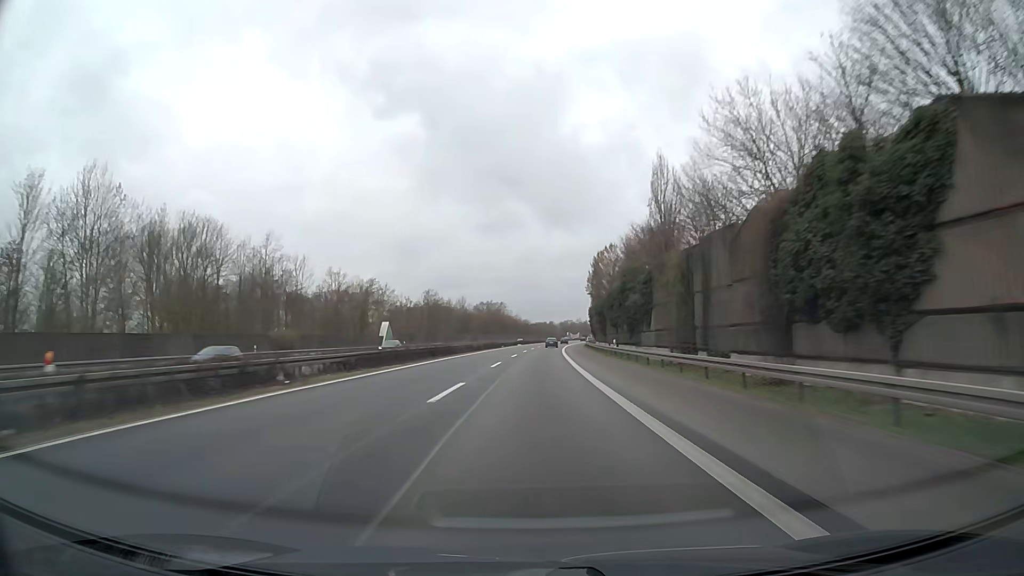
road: motorway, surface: asphalt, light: Day
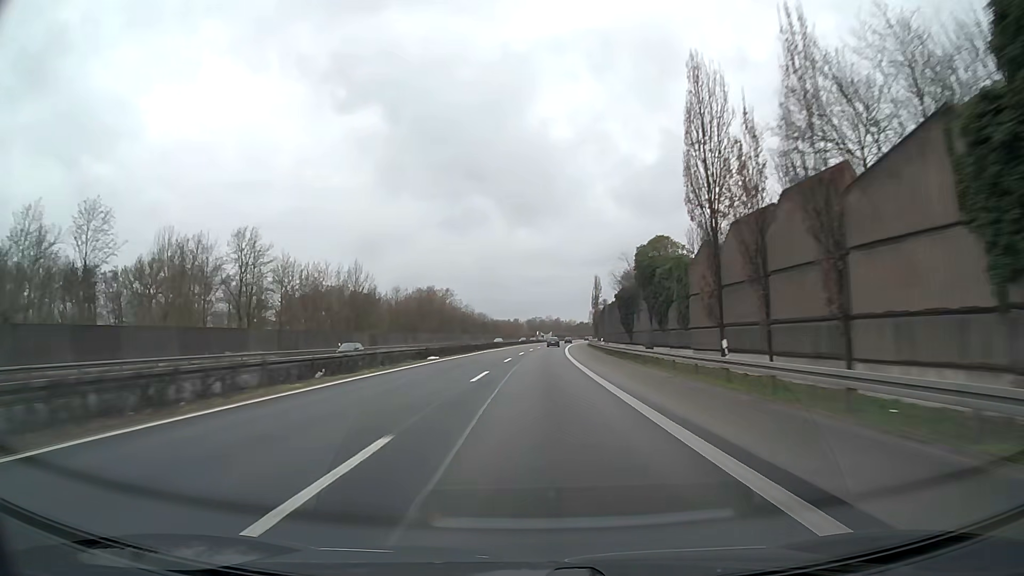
(+2.0, +82.5) m; +3°
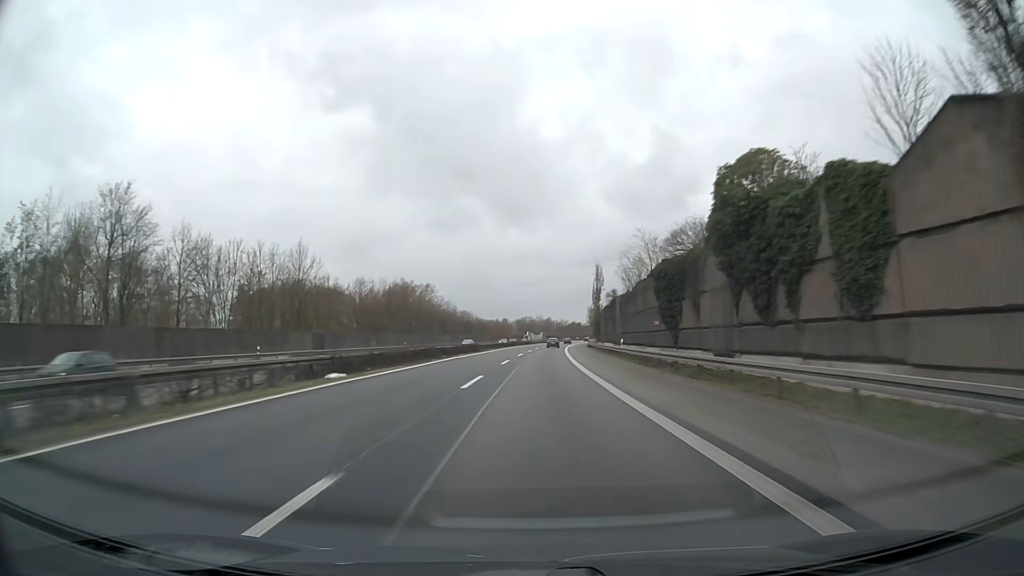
(+0.2, +20.6) m; +1°
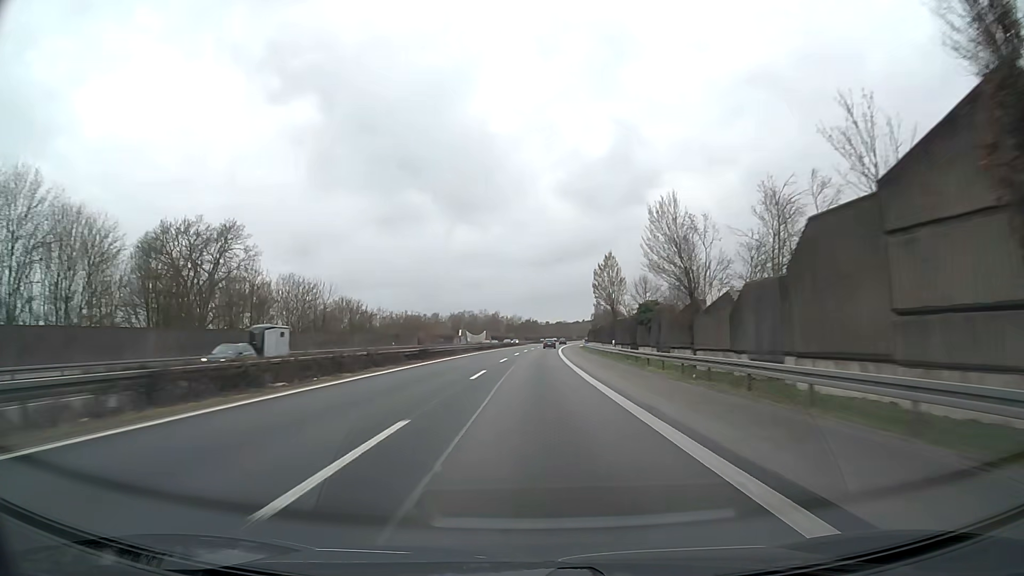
(+4.0, +103.0) m; +4°
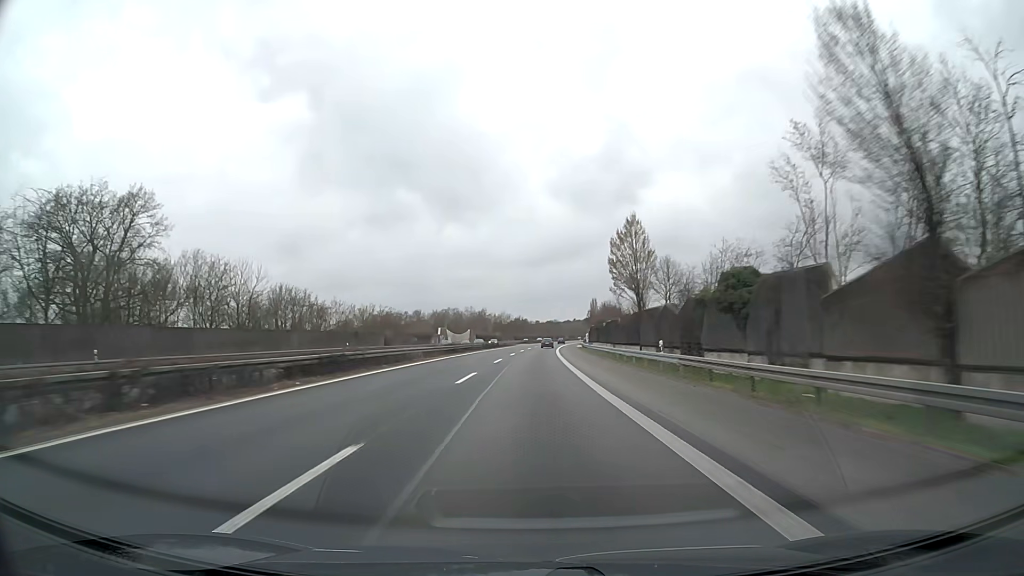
(+0.1, +20.6) m; +1°
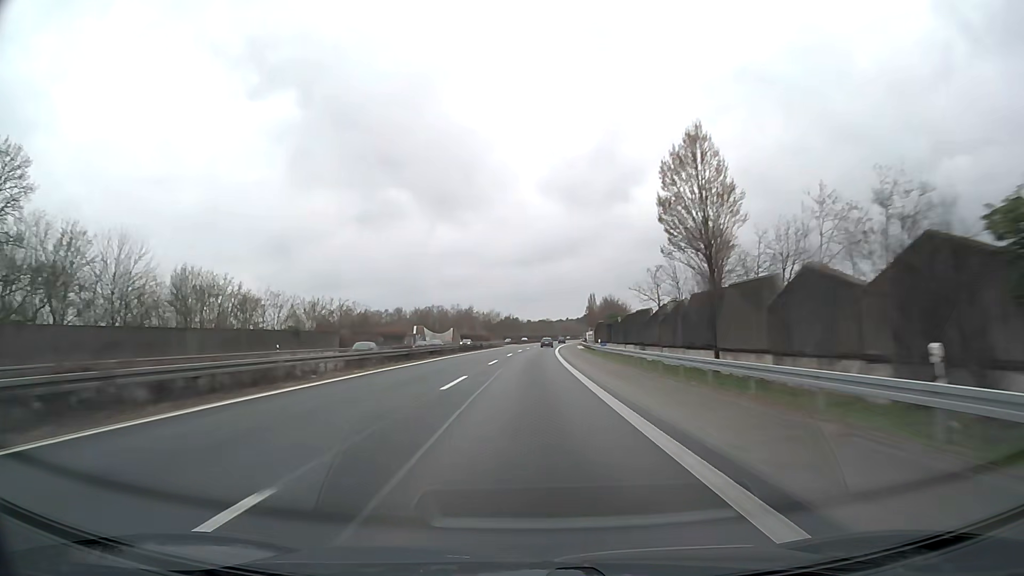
(+0.2, +20.6) m; +1°
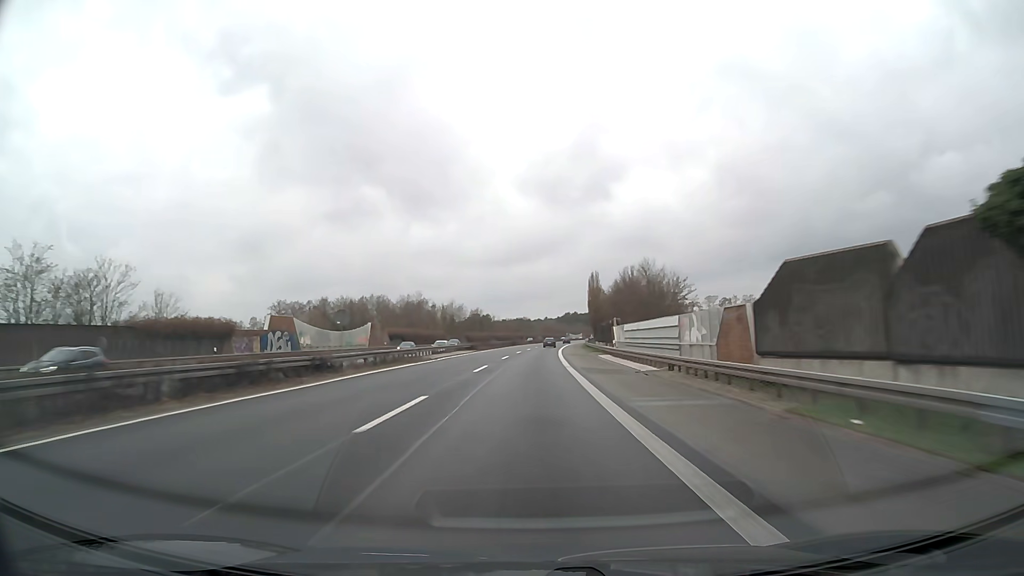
(+0.9, +61.9) m; +2°
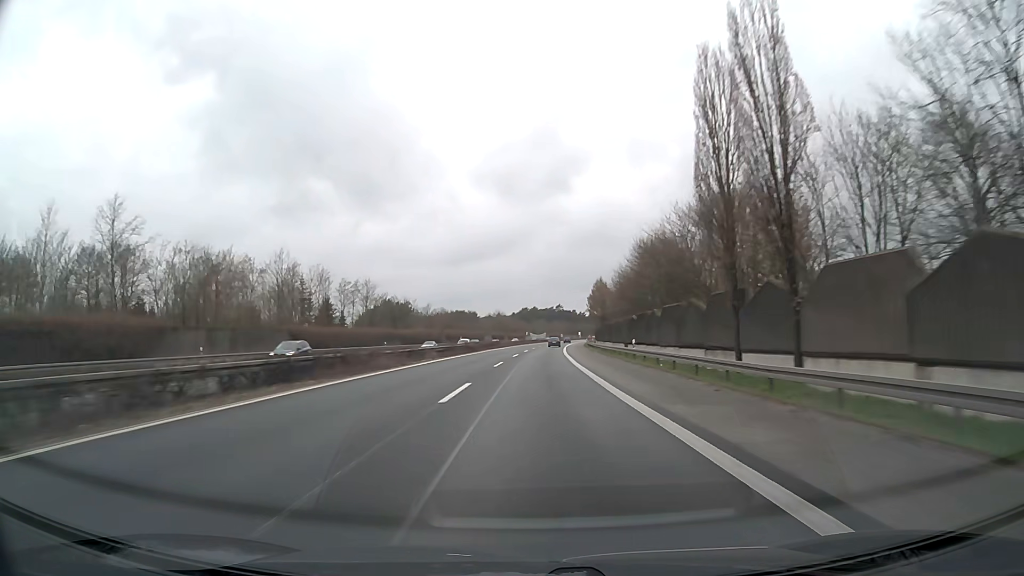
(+3.1, +103.1) m; +4°
